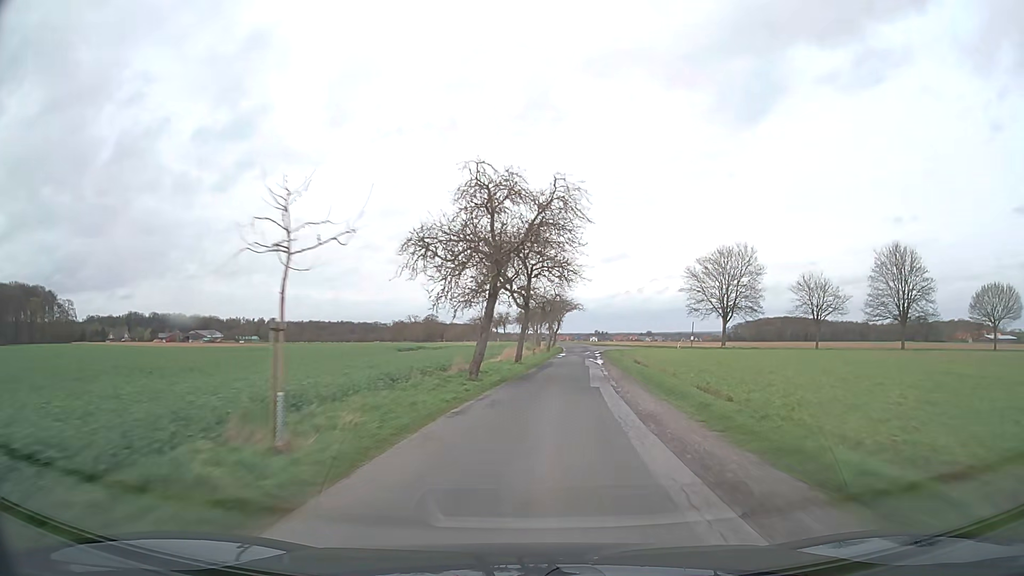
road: unclassified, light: Day
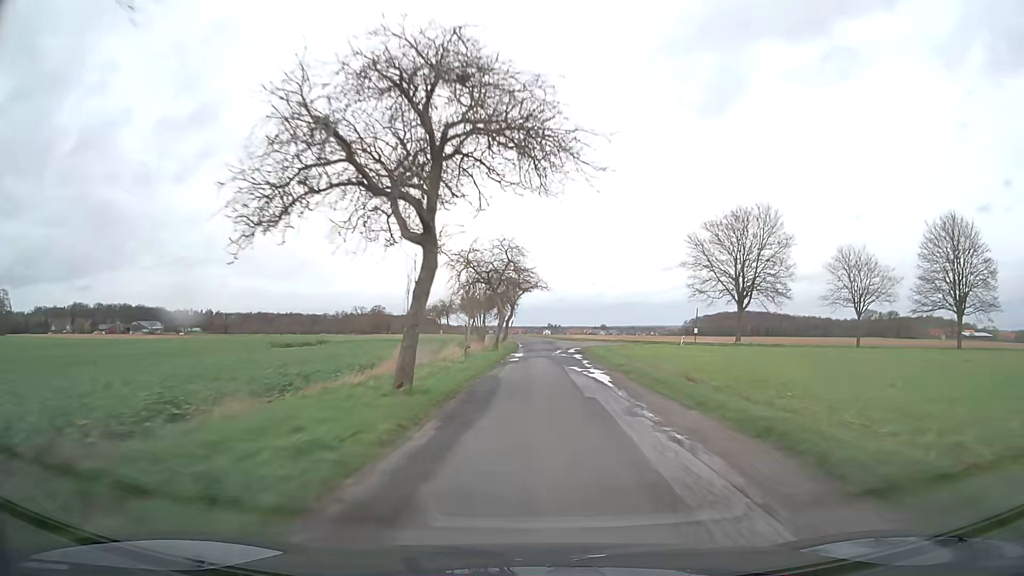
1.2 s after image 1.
(+1.1, +24.5) m; +4°
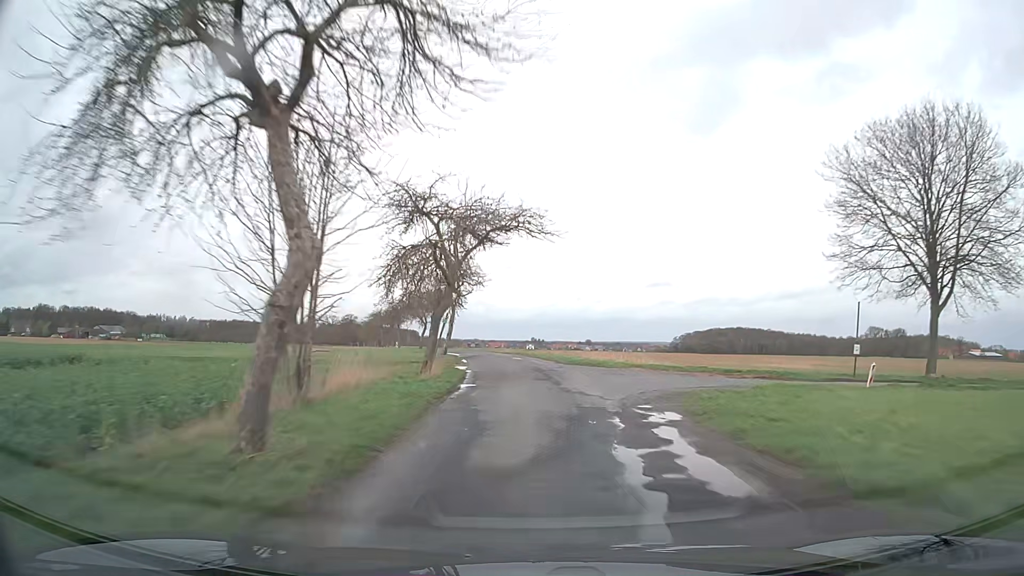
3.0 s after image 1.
(+0.7, +35.9) m; +1°
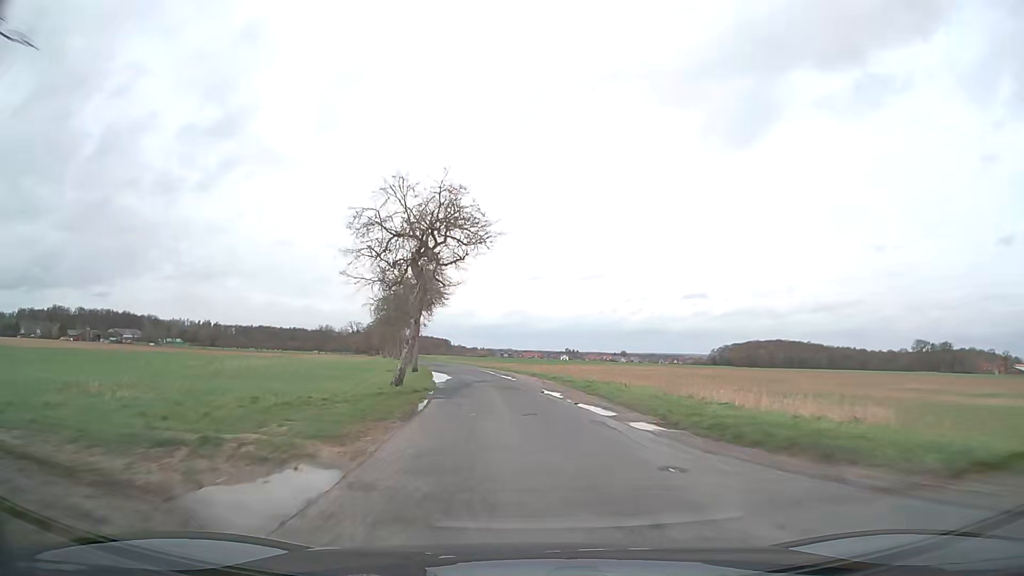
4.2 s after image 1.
(-0.3, +23.6) m; -3°
